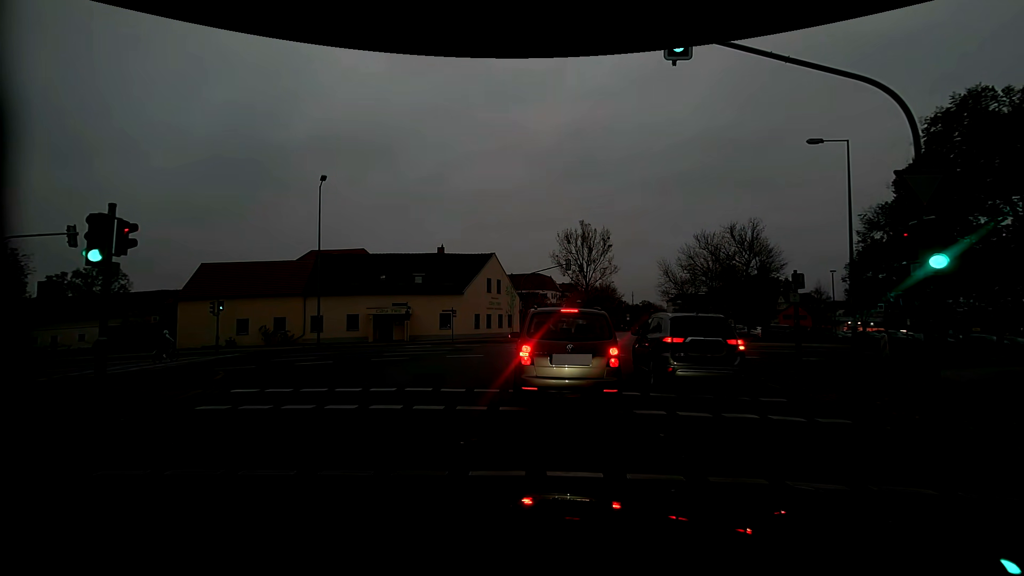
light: Day
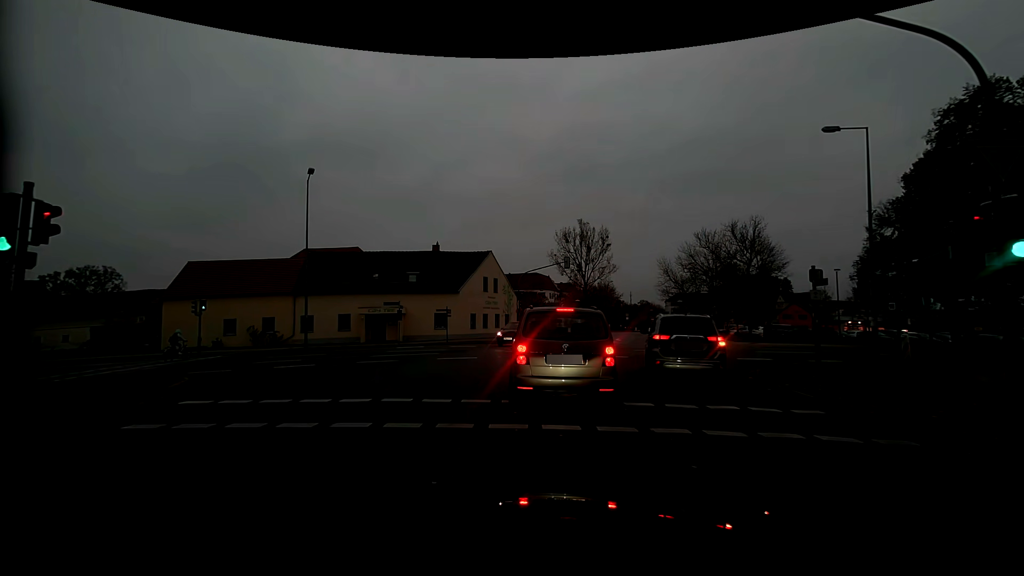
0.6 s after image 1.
(0.0, +1.4) m; +2°
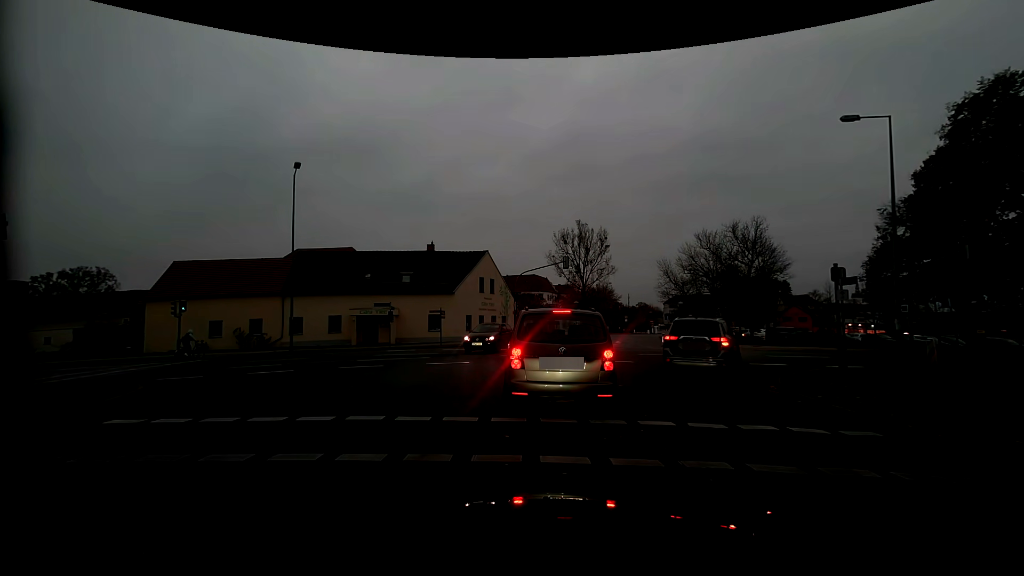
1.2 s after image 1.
(0.0, +1.5) m; +2°
